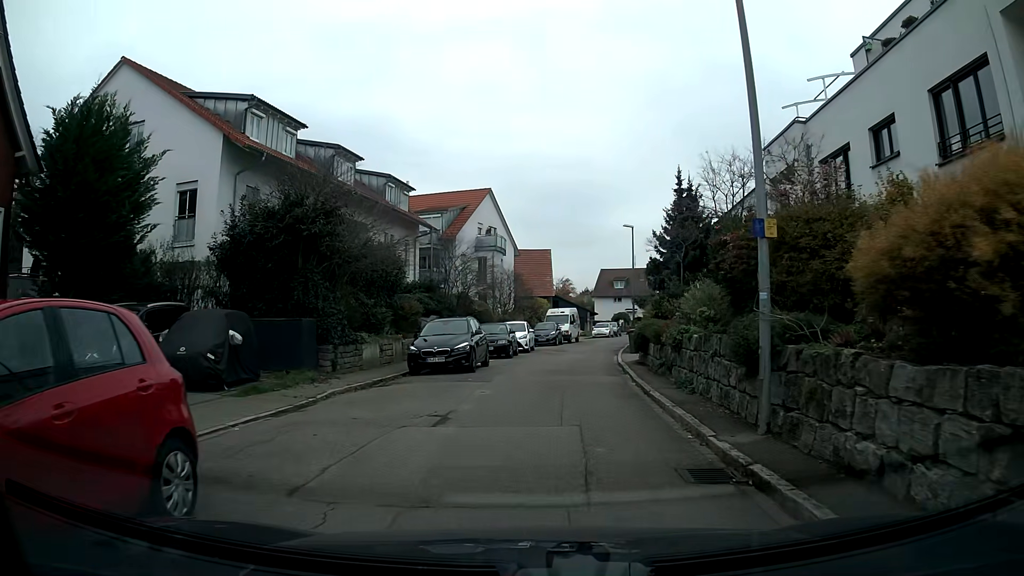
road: residential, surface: asphalt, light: Day
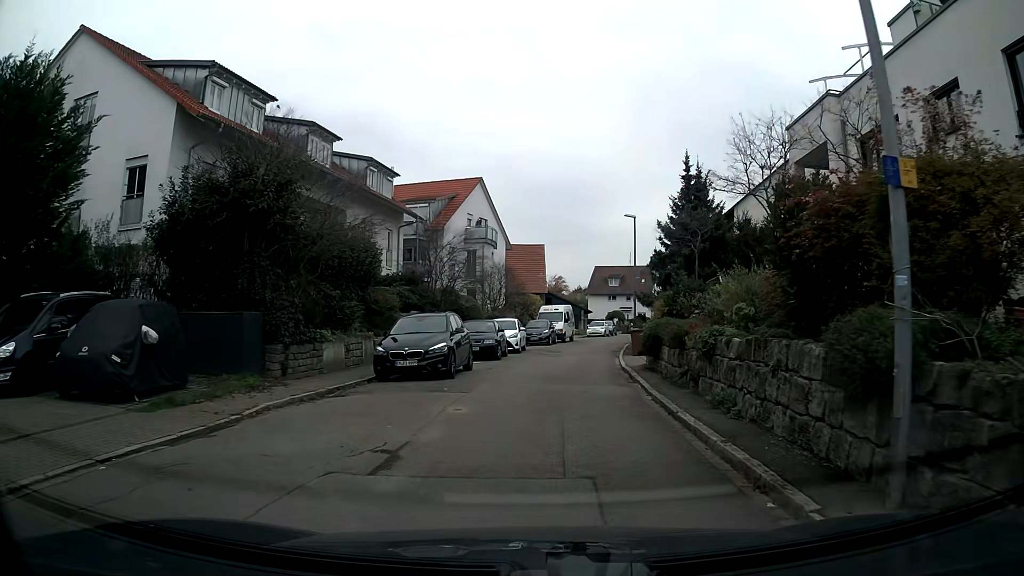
(0.0, +3.1) m; 0°
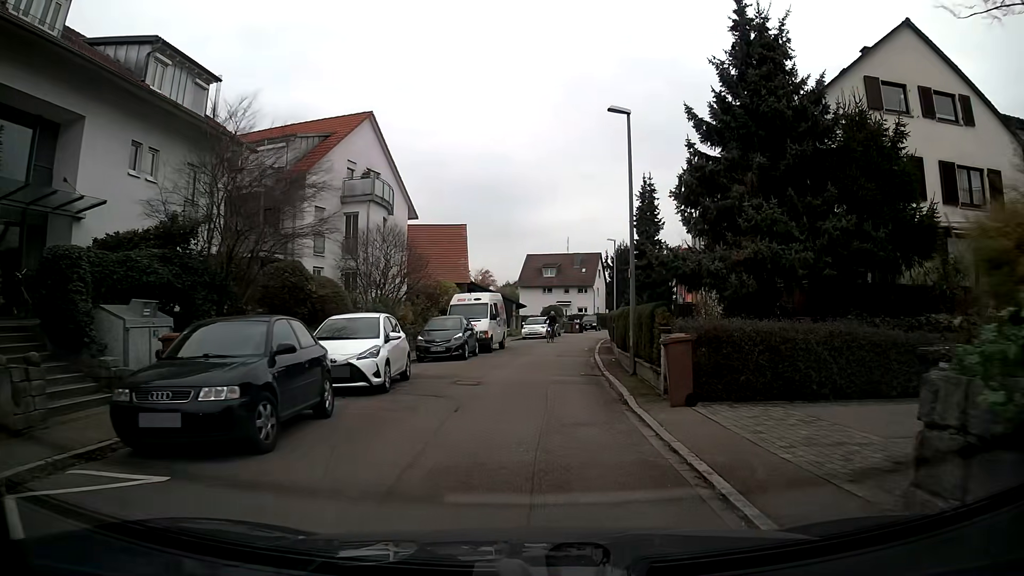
(+1.0, +16.6) m; +7°
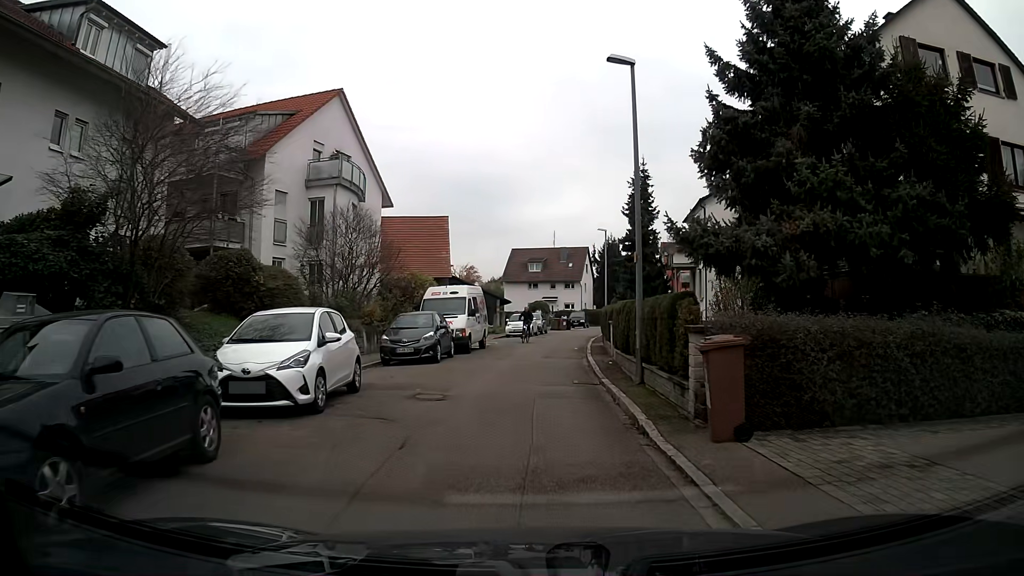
(0.0, +3.2) m; +1°
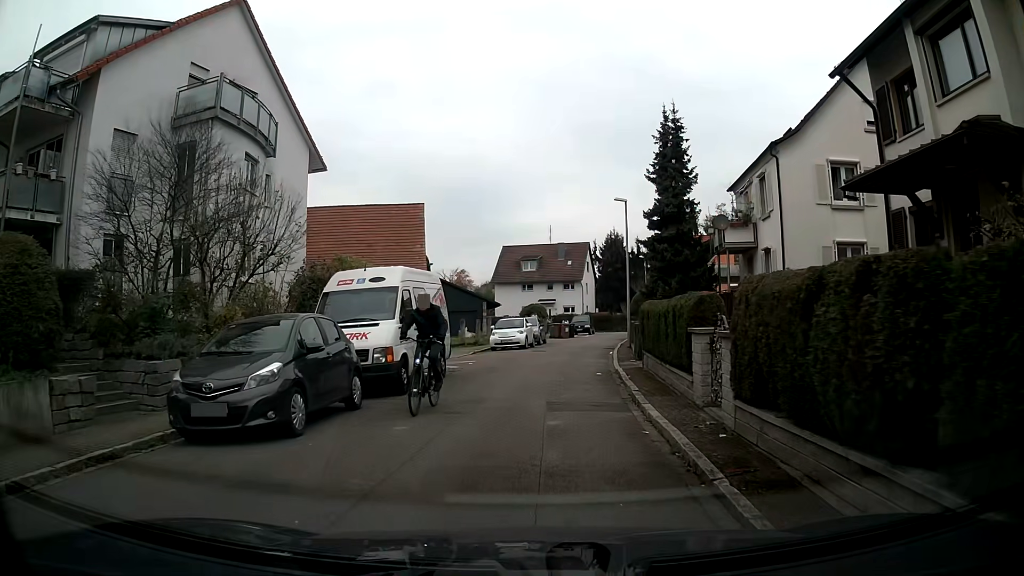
(+0.1, +11.5) m; +1°
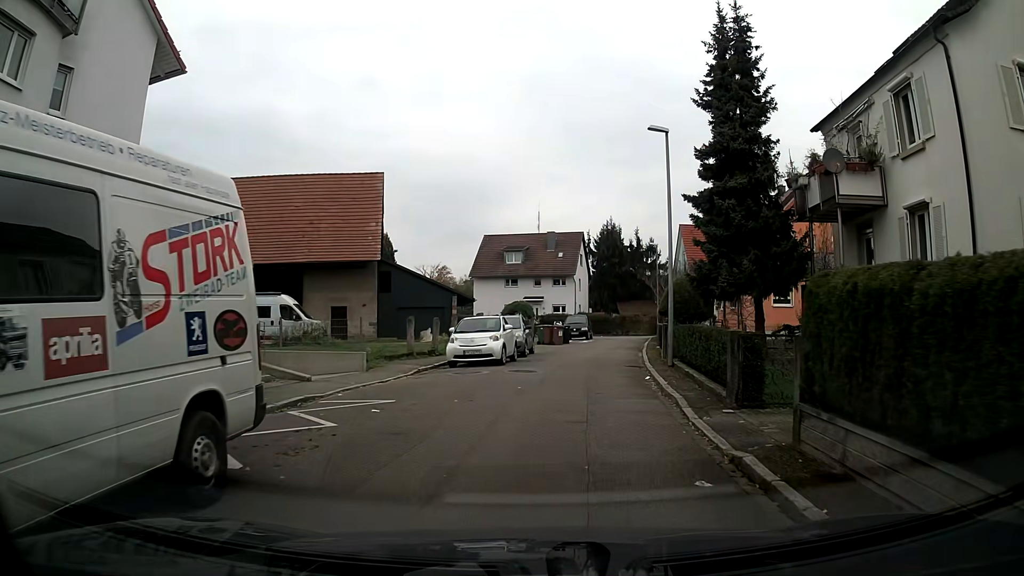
(0.0, +11.5) m; +1°
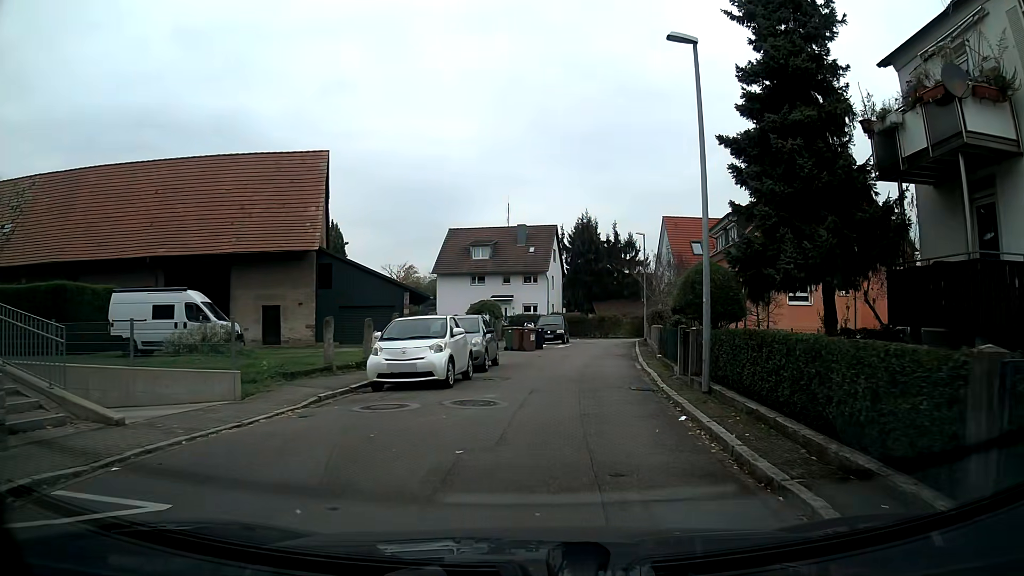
(+0.1, +6.5) m; +2°
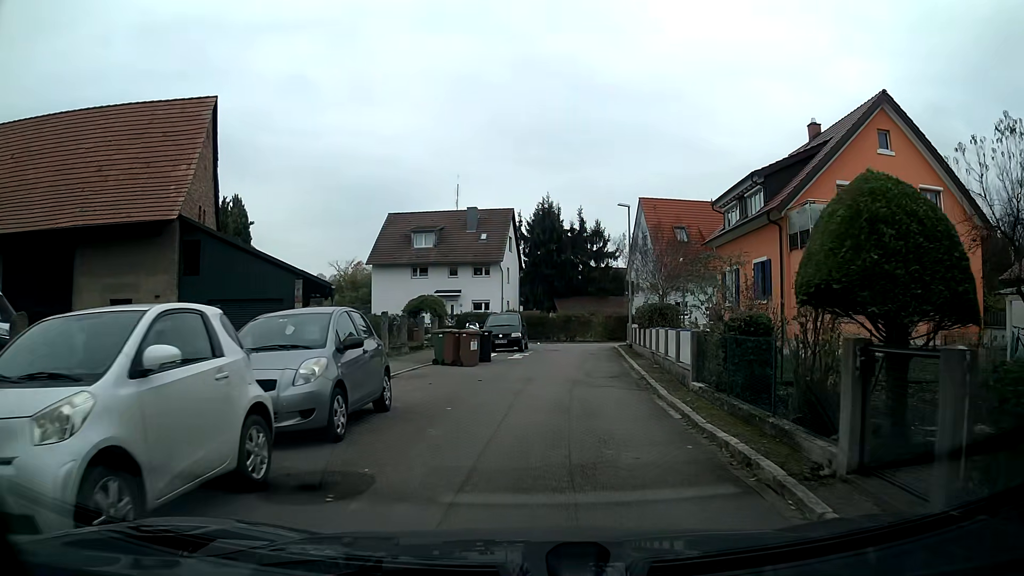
(+0.4, +10.3) m; +4°
(0, +10) (+1, +20) (+2, +30) (+5, +39) (+15, +41) (+25, +42) (+35, +43) (+45, +43) (+52, +36) (+54, +27) m
